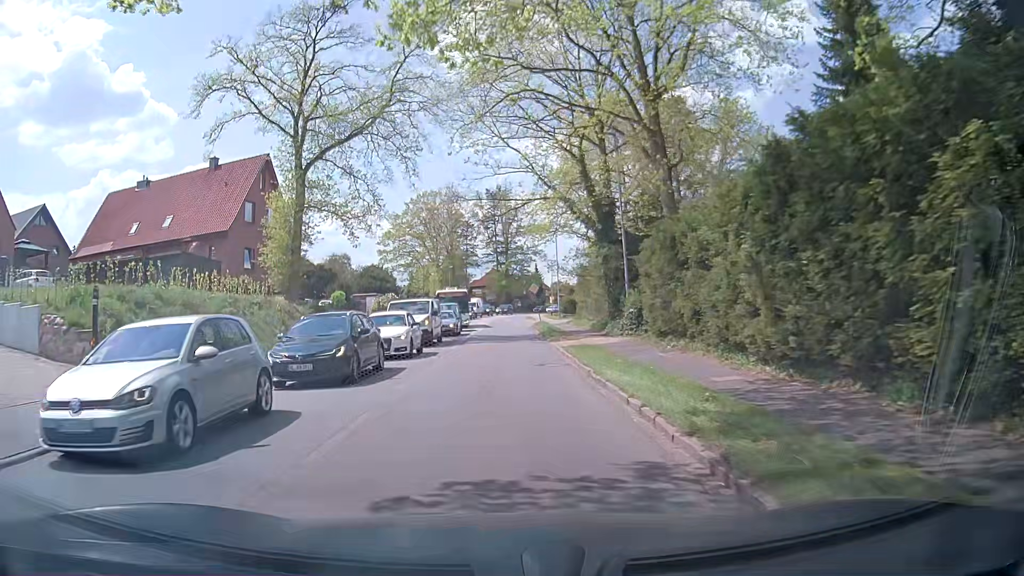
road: tertiary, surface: asphalt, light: Day
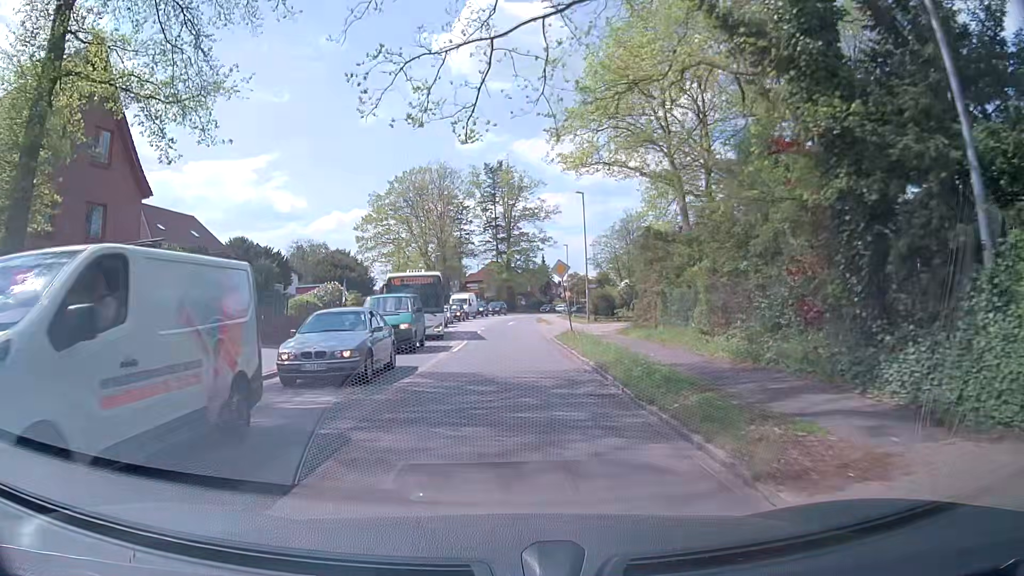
(+0.1, +22.5) m; -1°
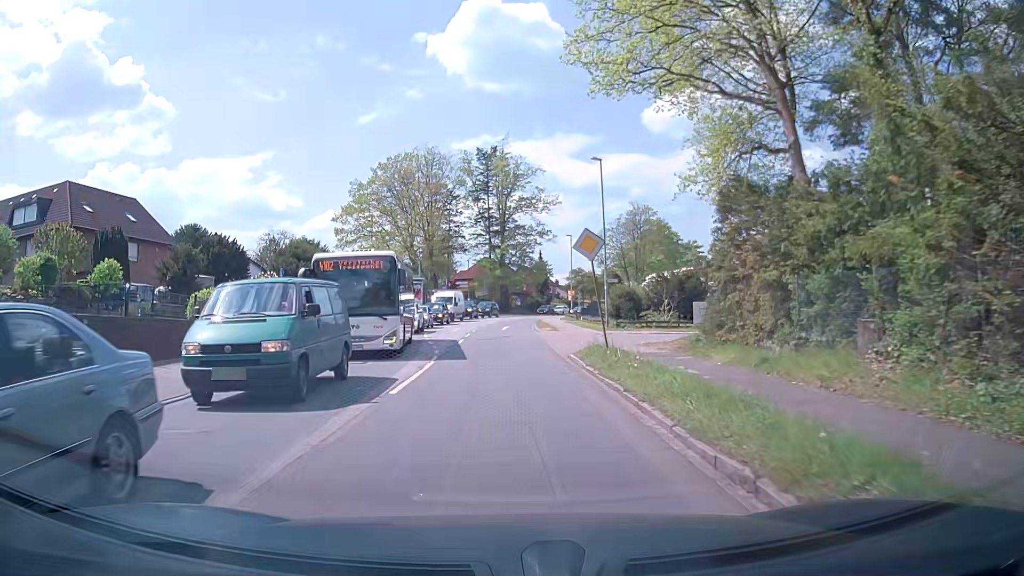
(+0.2, +10.9) m; +1°
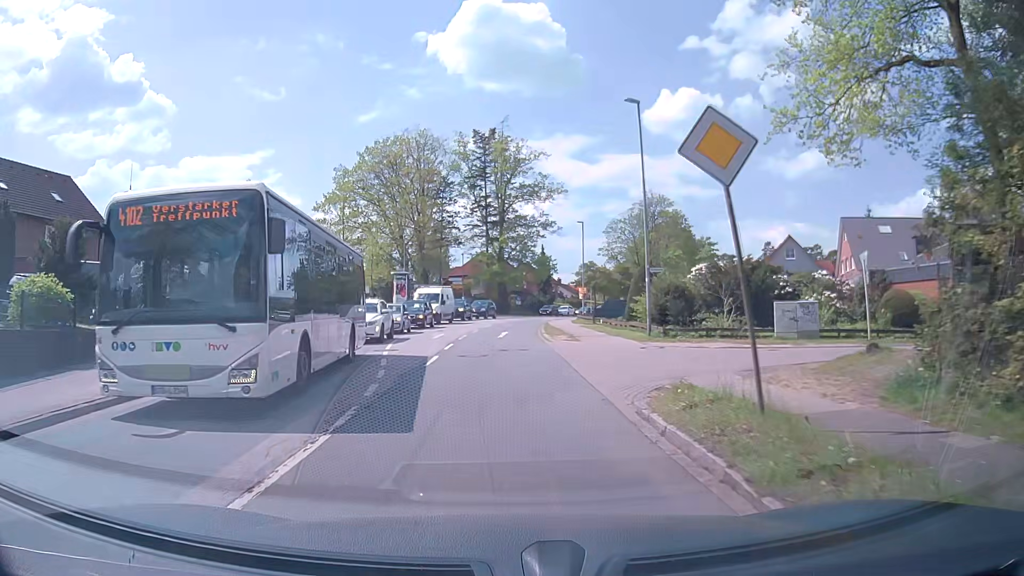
(+0.1, +10.2) m; +1°
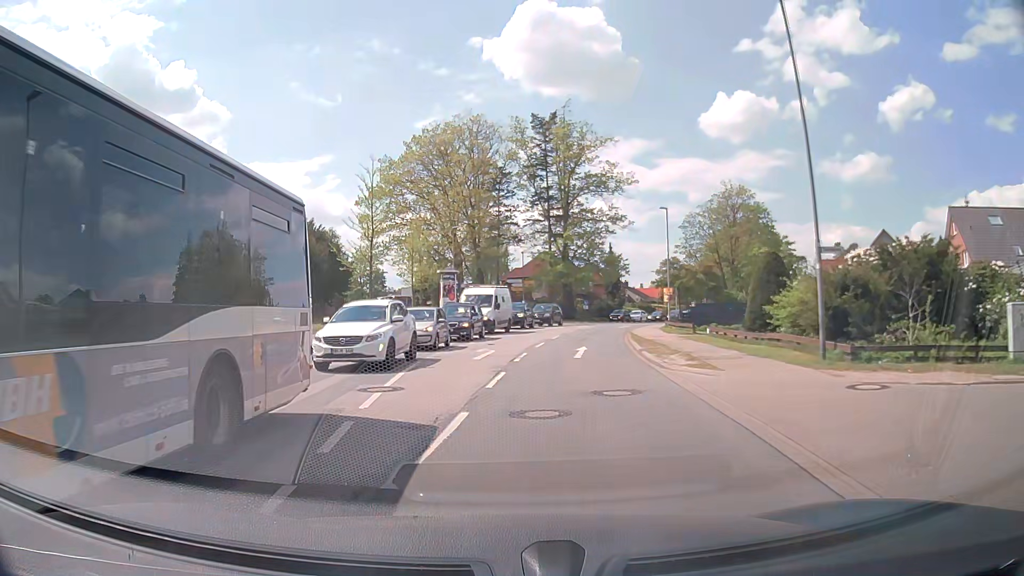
(-0.4, +9.6) m; -6°
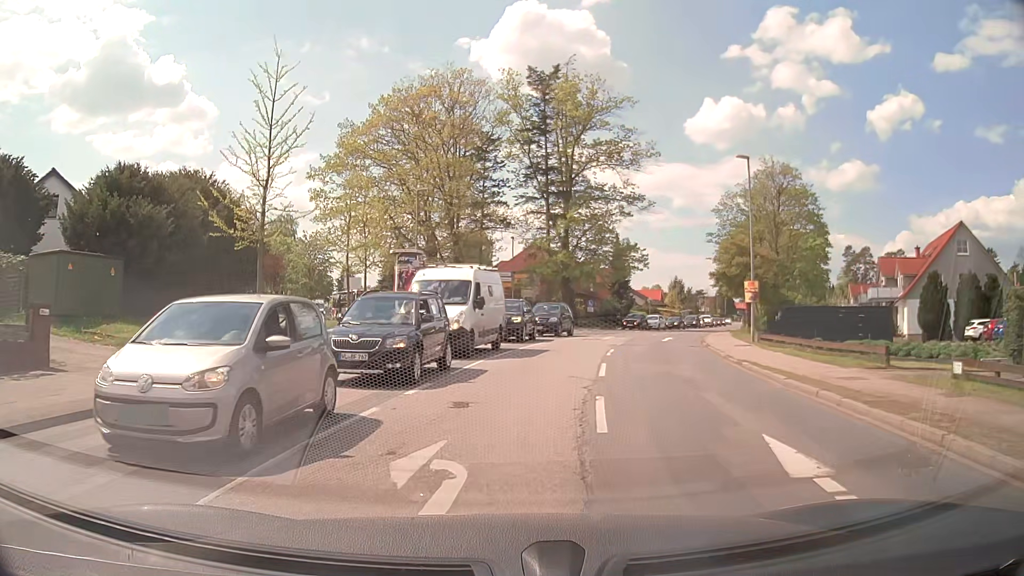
(-0.3, +16.6) m; +1°
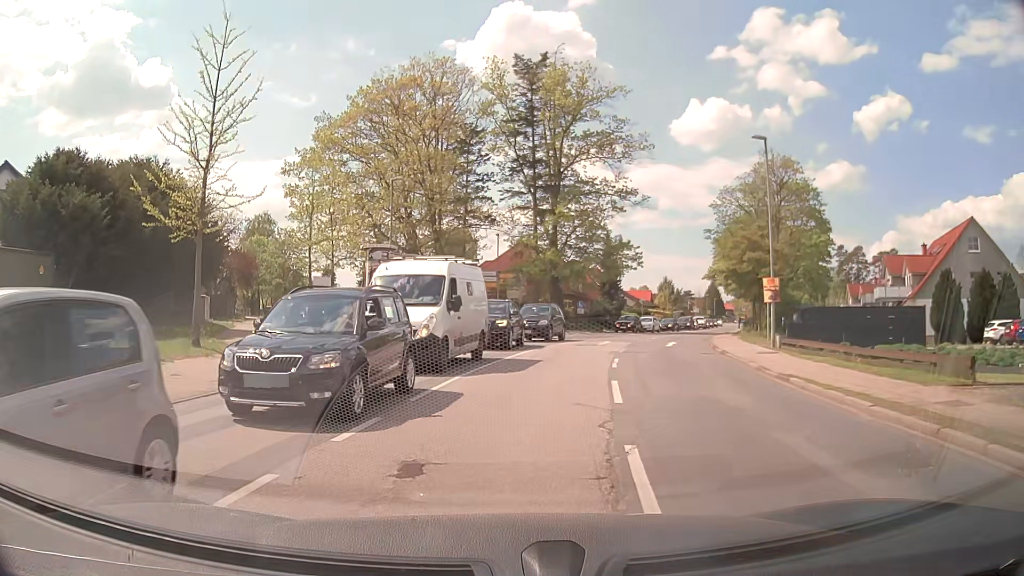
(0.0, +3.7) m; +1°
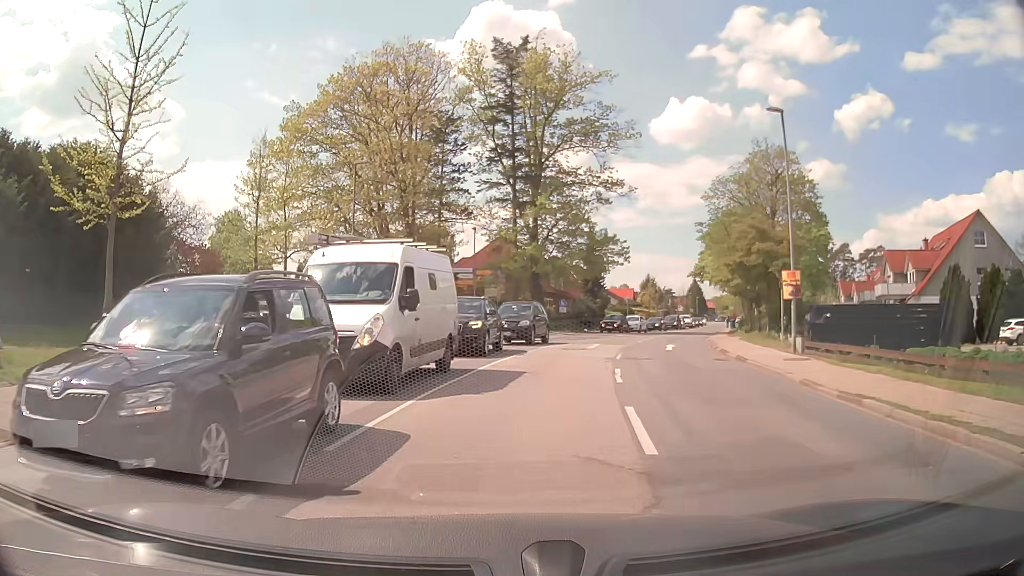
(0.0, +3.7) m; +1°
